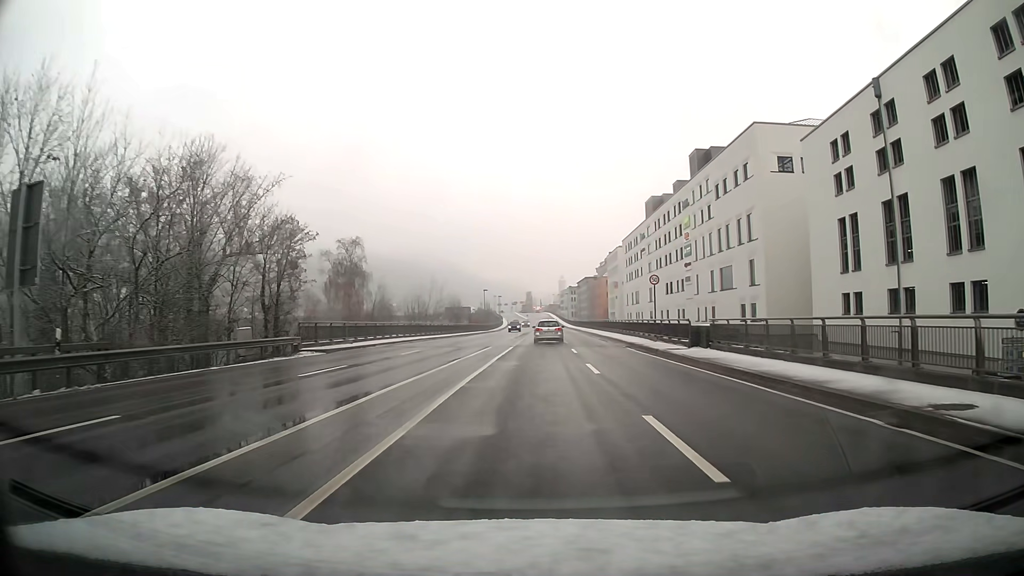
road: primary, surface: asphalt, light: Day
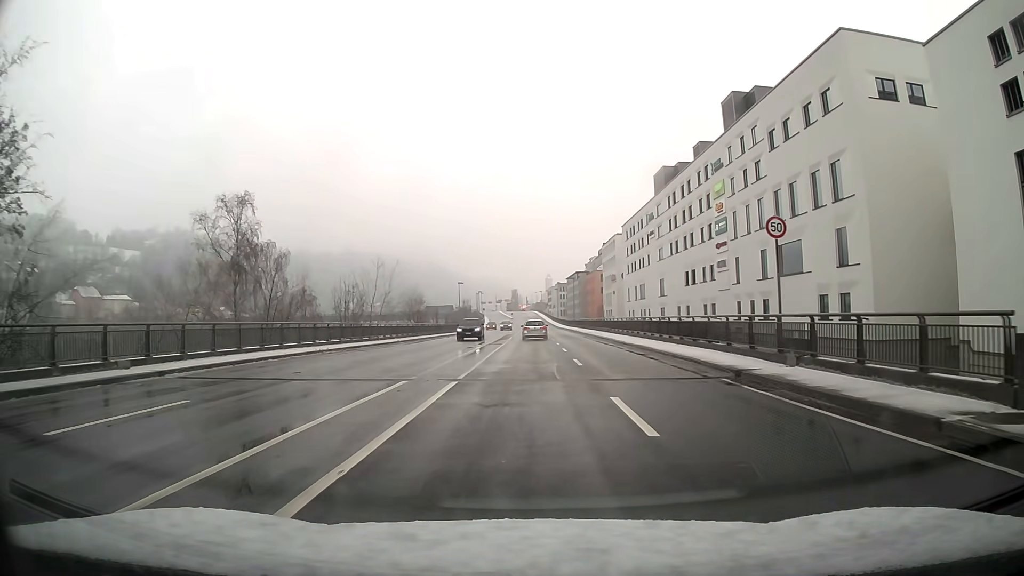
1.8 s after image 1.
(+0.2, +21.9) m; +2°
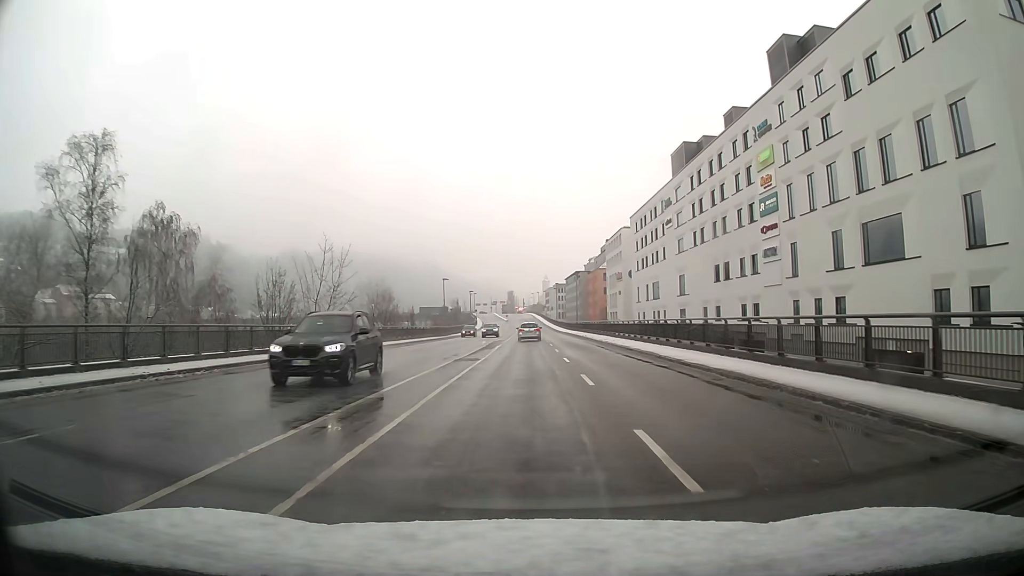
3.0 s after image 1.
(-0.1, +14.8) m; -1°
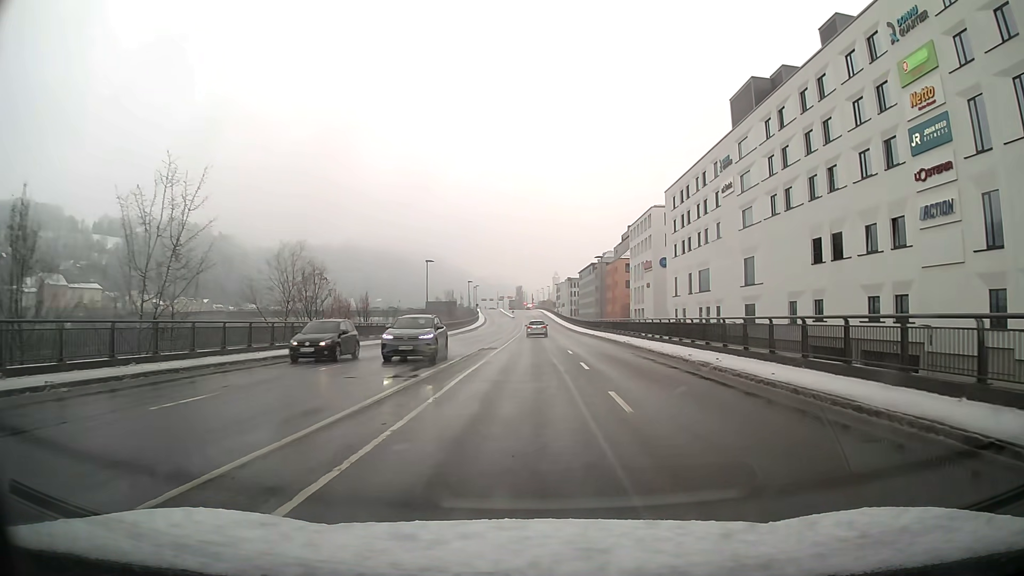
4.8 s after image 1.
(-0.1, +22.5) m; 0°
